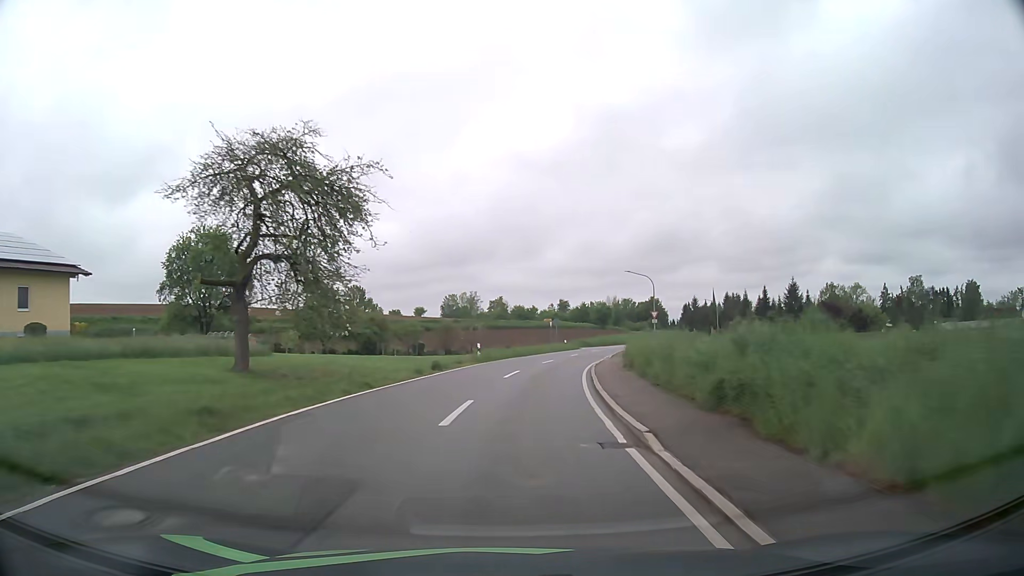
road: tertiary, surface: asphalt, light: Day
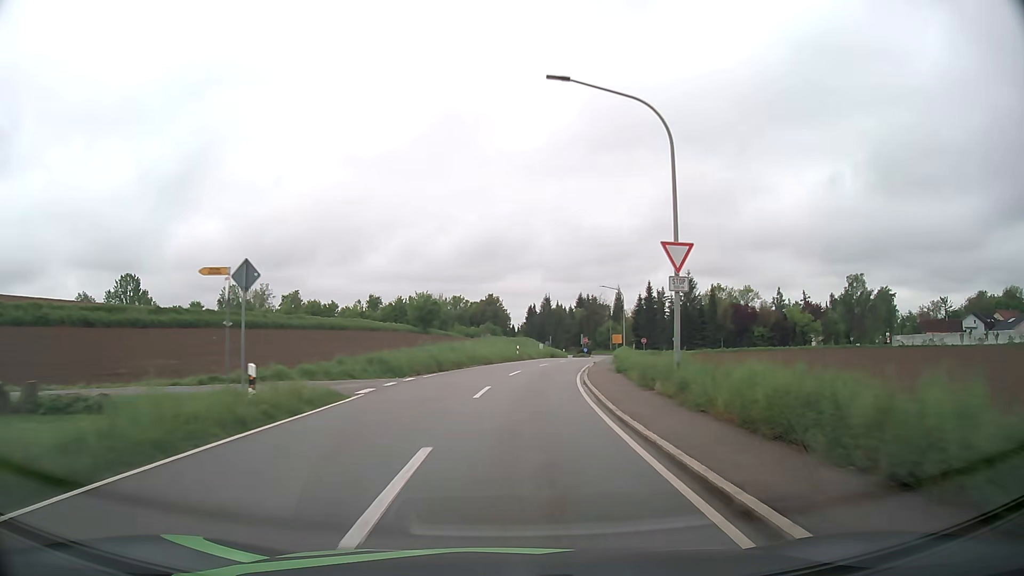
(+6.6, +52.4) m; +15°
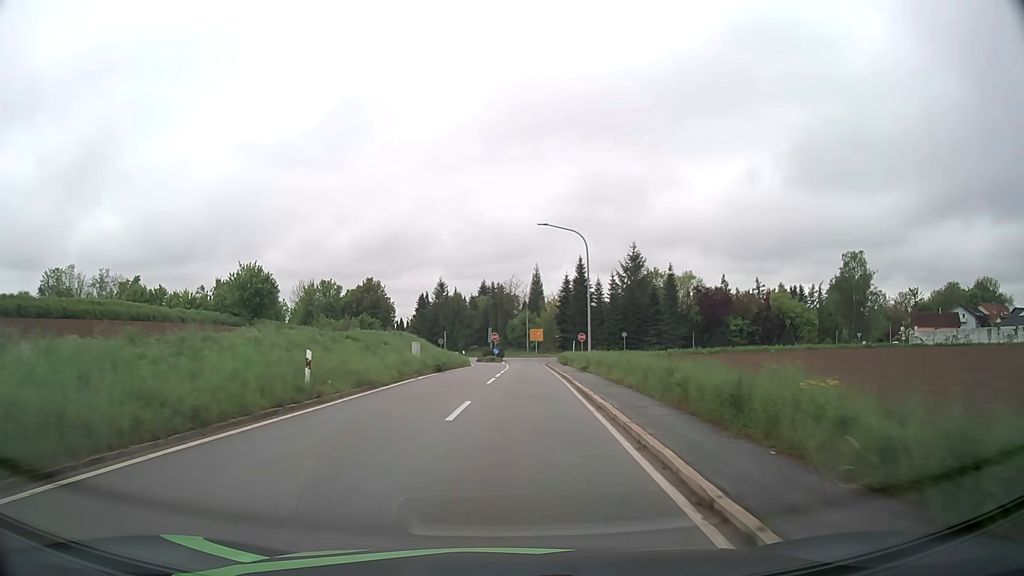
(+3.1, +39.2) m; +9°
(0, +10) (0, +20) (+1, +30) (+1, +40) (+1, +50) (+1, +60) (+1, +70) (+1, +80) (+1, +90) (-1, +100) m
